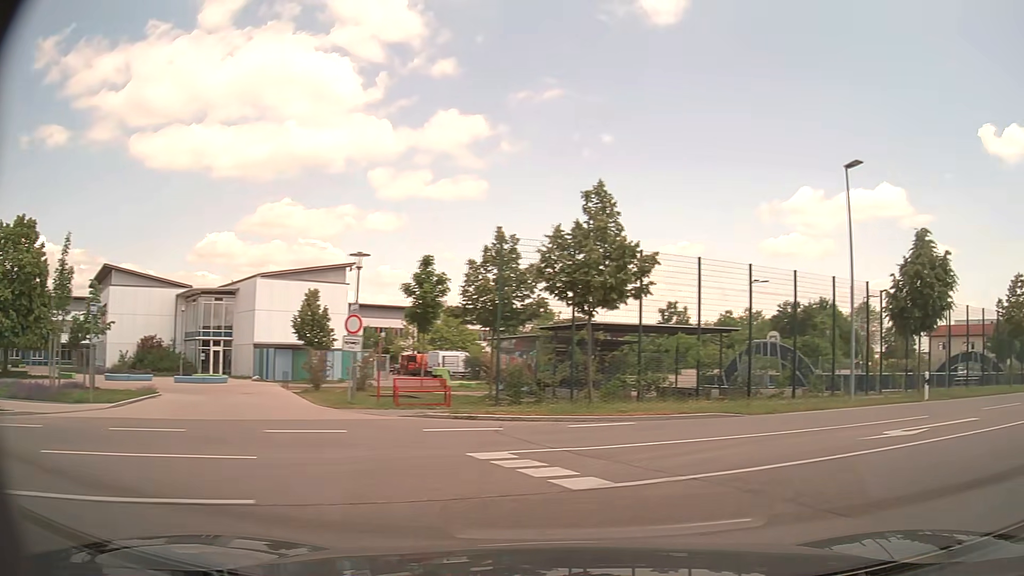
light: Day
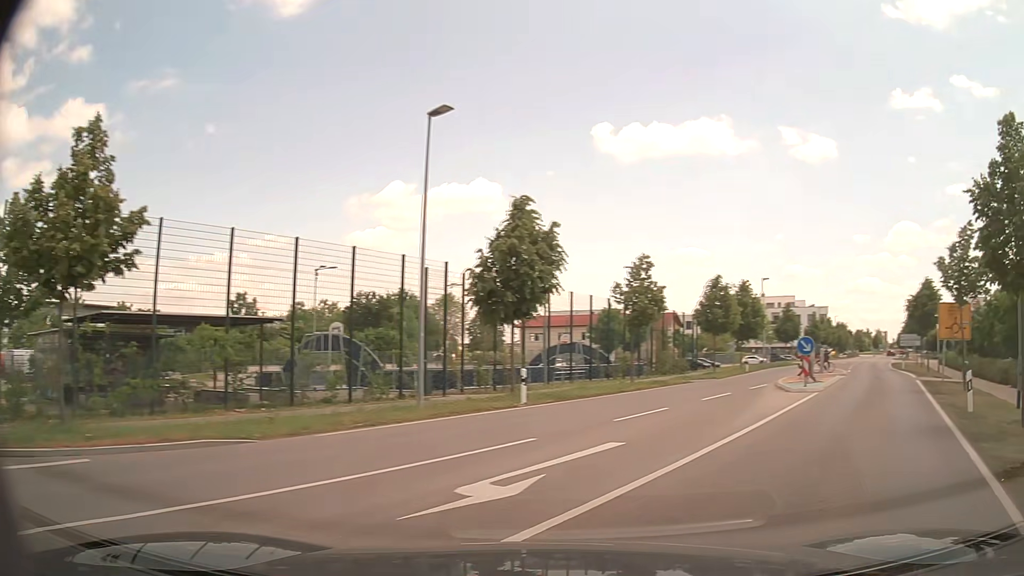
(+1.6, +5.2) m; +33°
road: tertiary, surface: asphalt
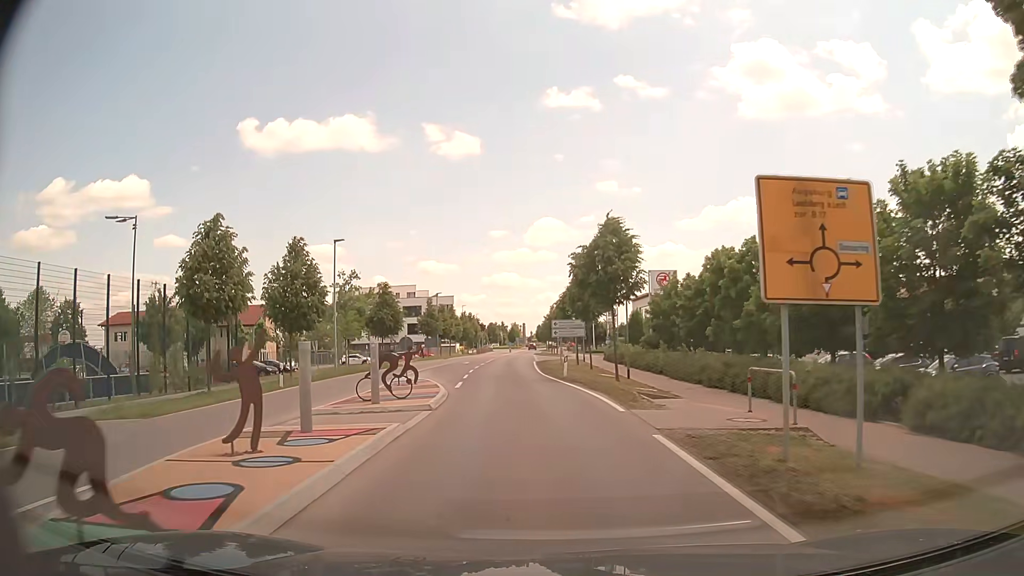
(+10.1, +19.1) m; +34°
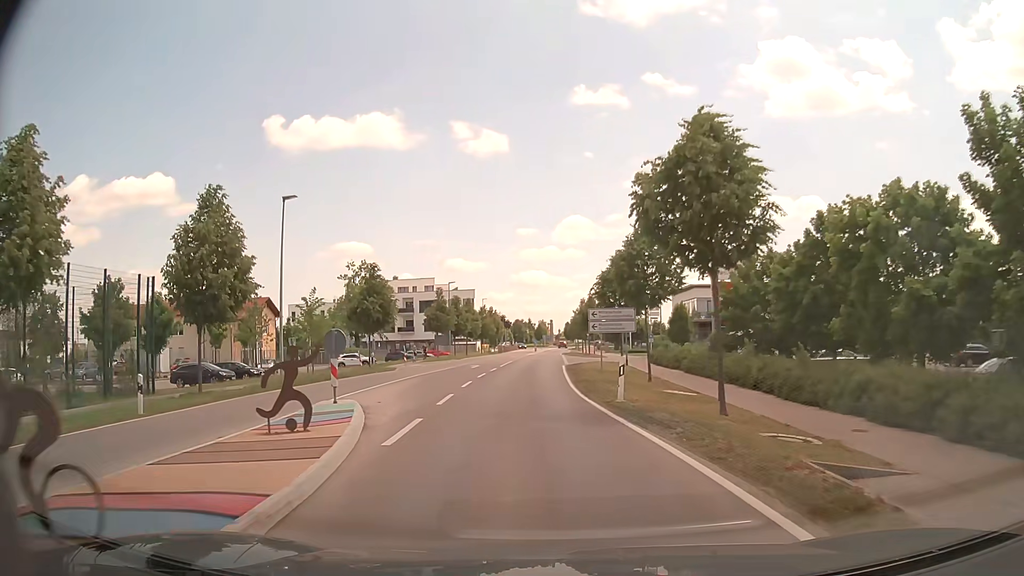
(-0.2, +12.5) m; -2°
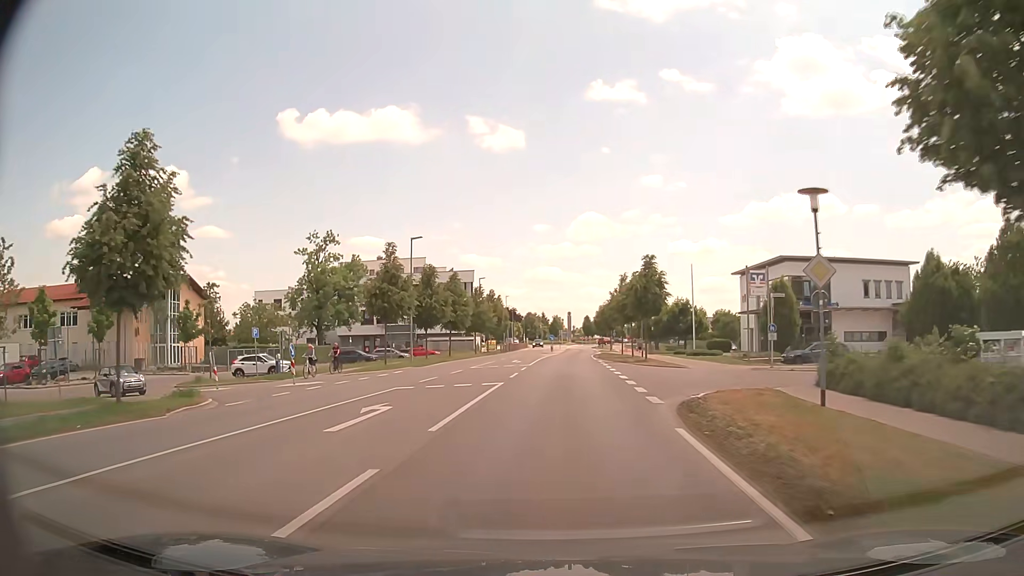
(-0.7, +29.4) m; -1°
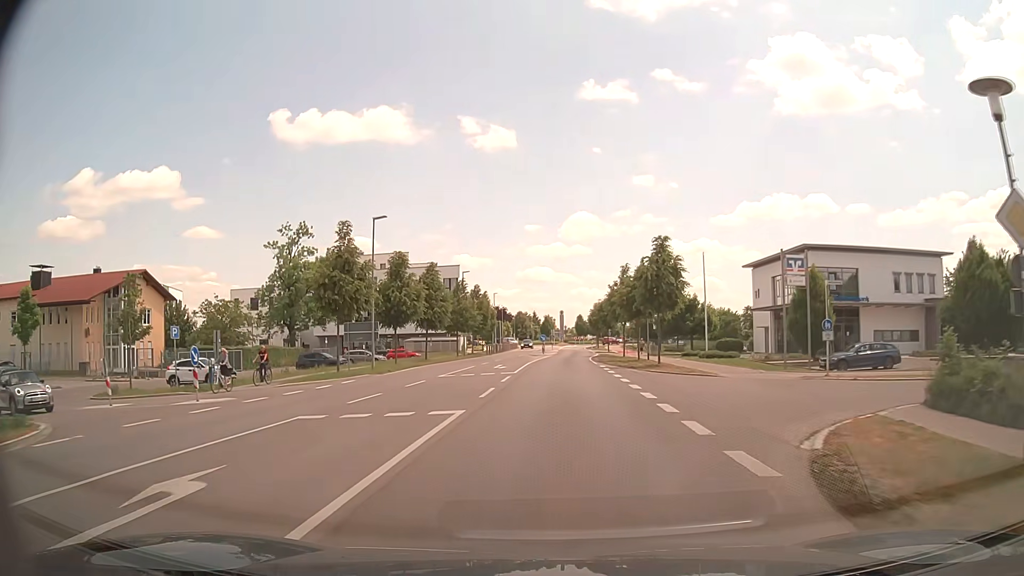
(0.0, +7.7) m; +1°
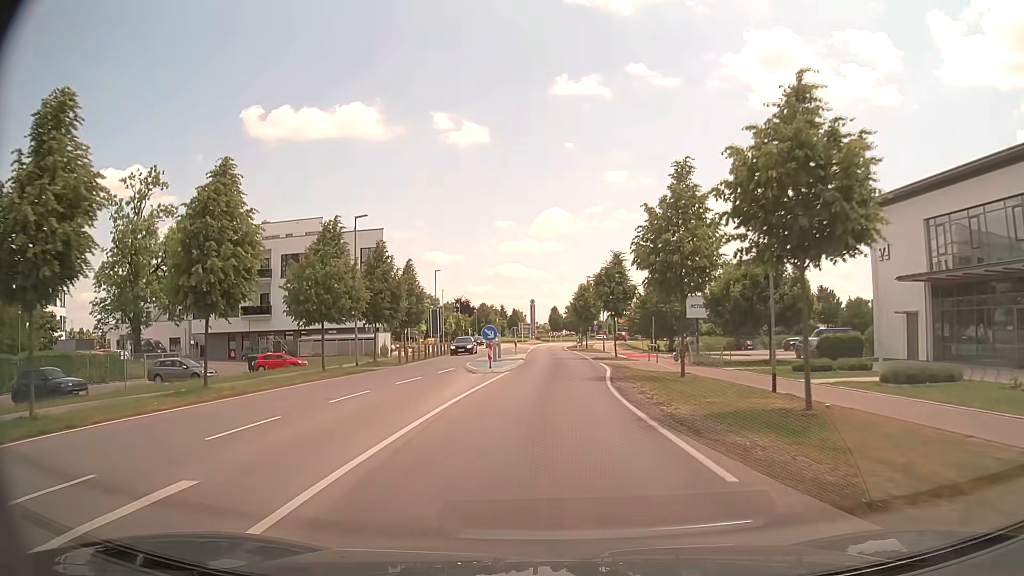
(+0.6, +31.2) m; +2°
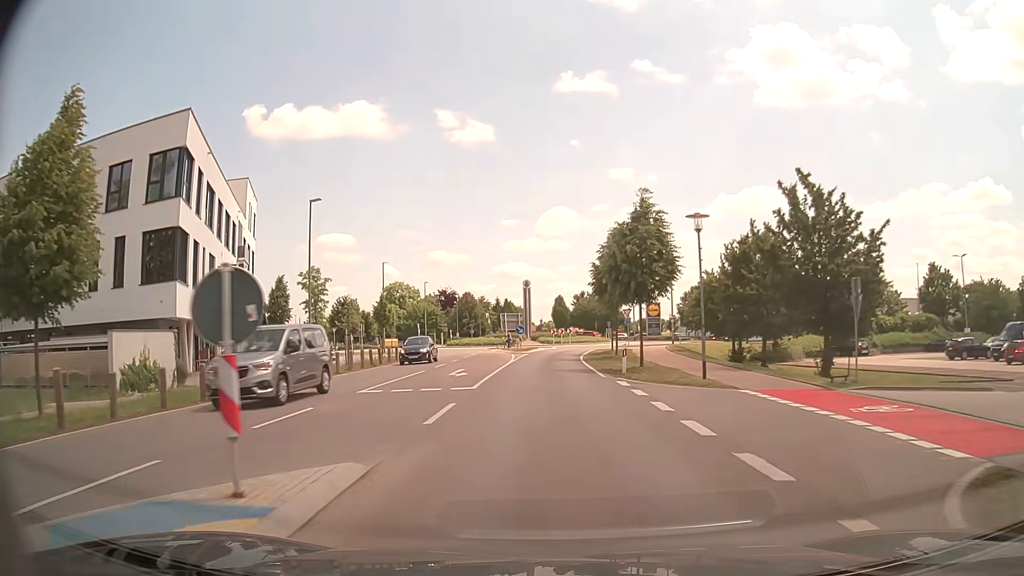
(+0.5, +38.6) m; 0°
